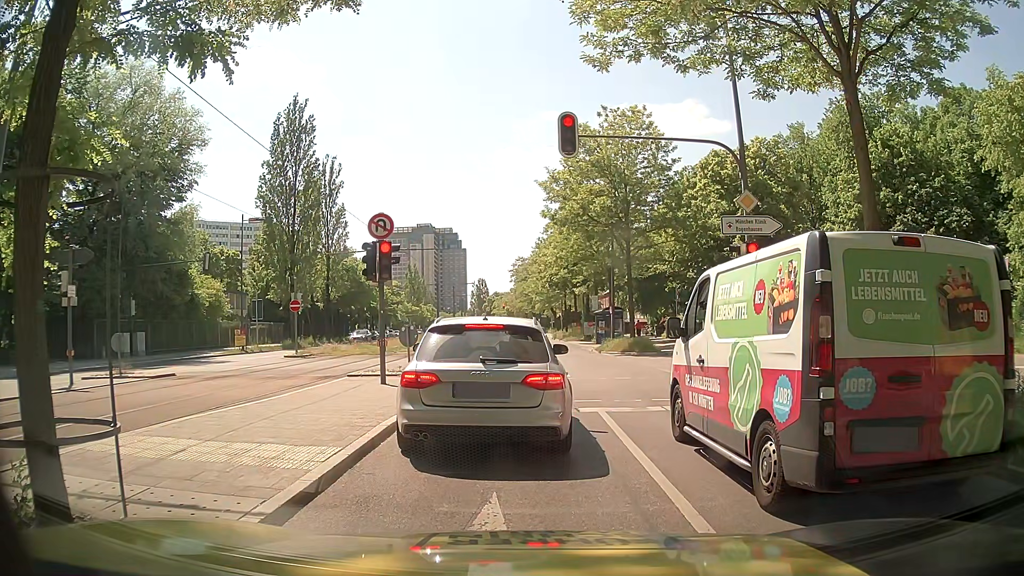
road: secondary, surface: asphalt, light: Day
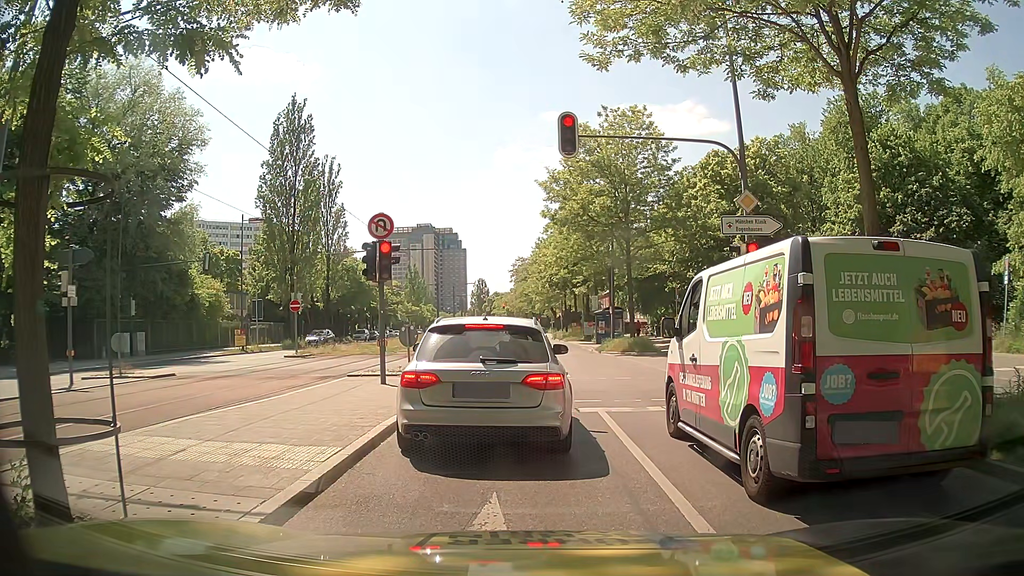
(0.0, 0.0) m; 0°
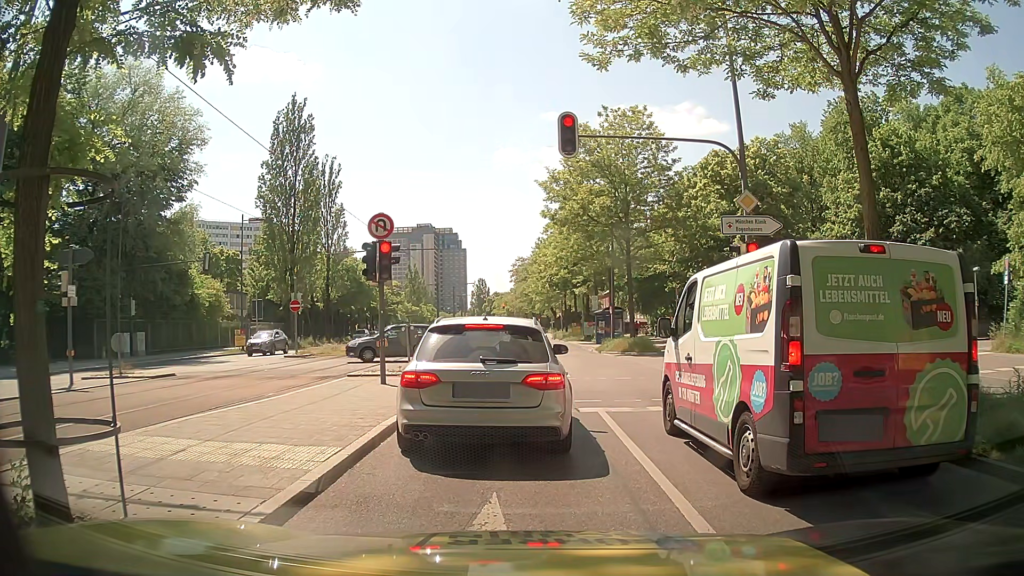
(0.0, 0.0) m; 0°
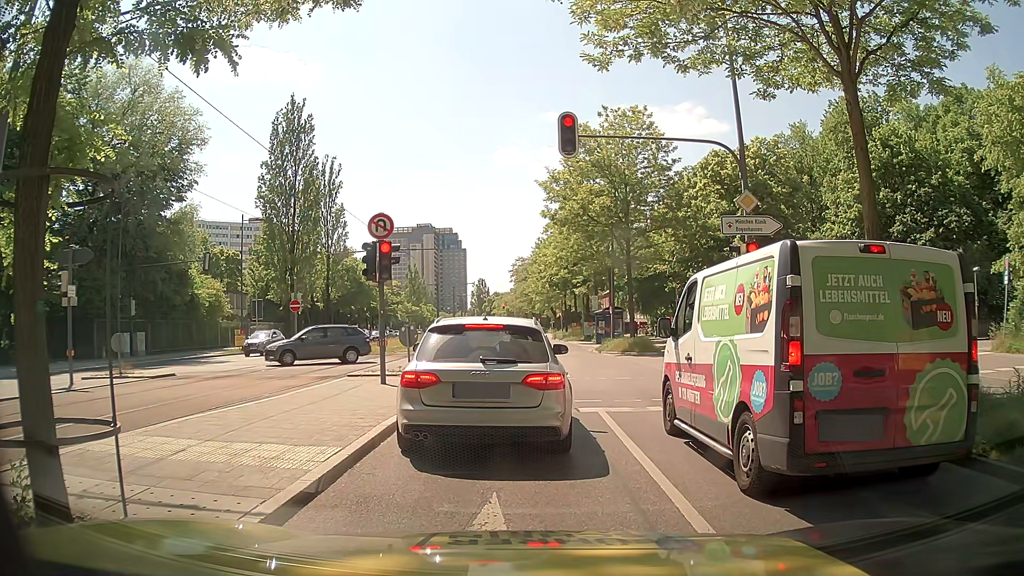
(0.0, 0.0) m; 0°
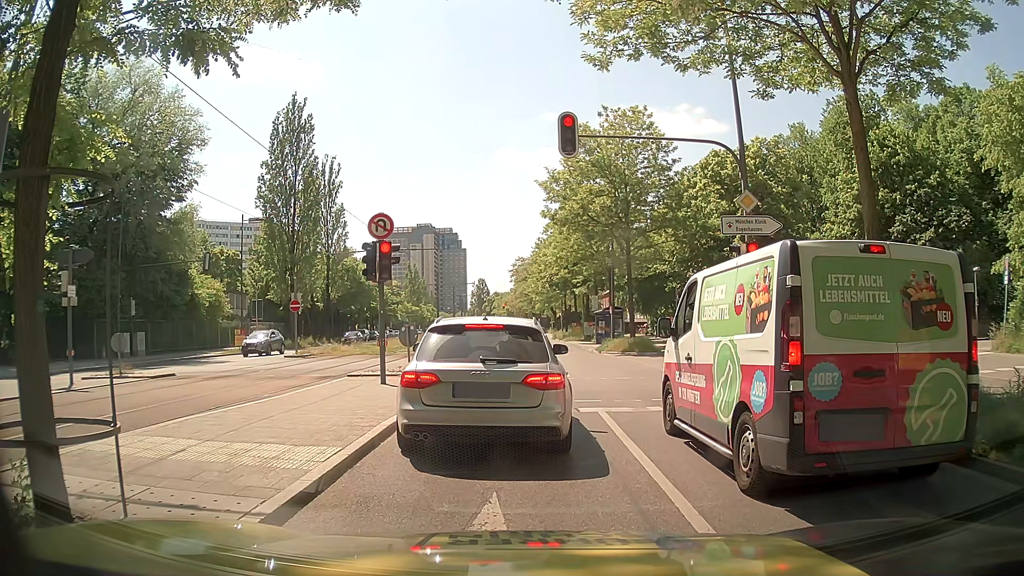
(0.0, 0.0) m; 0°
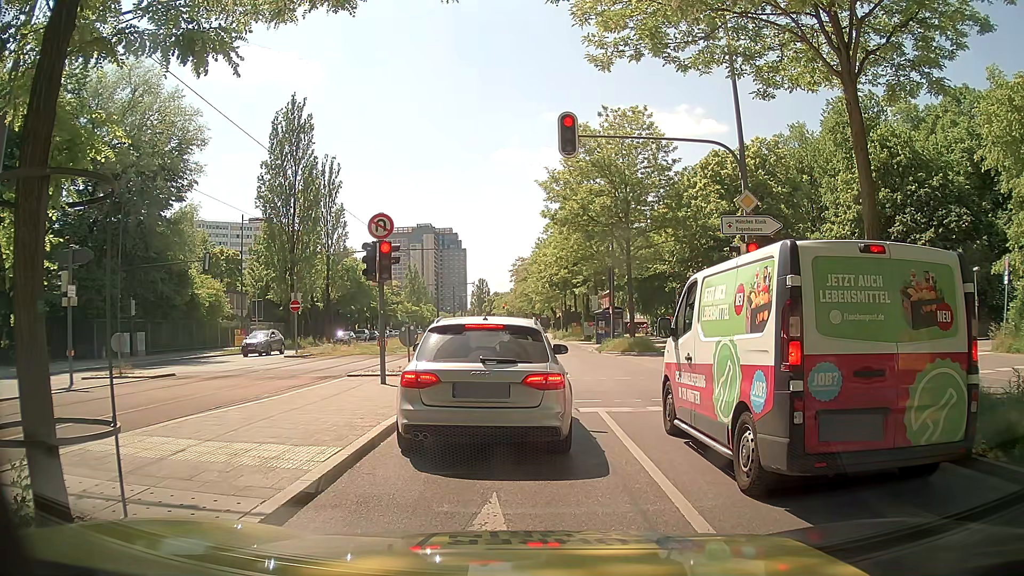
(0.0, 0.0) m; 0°
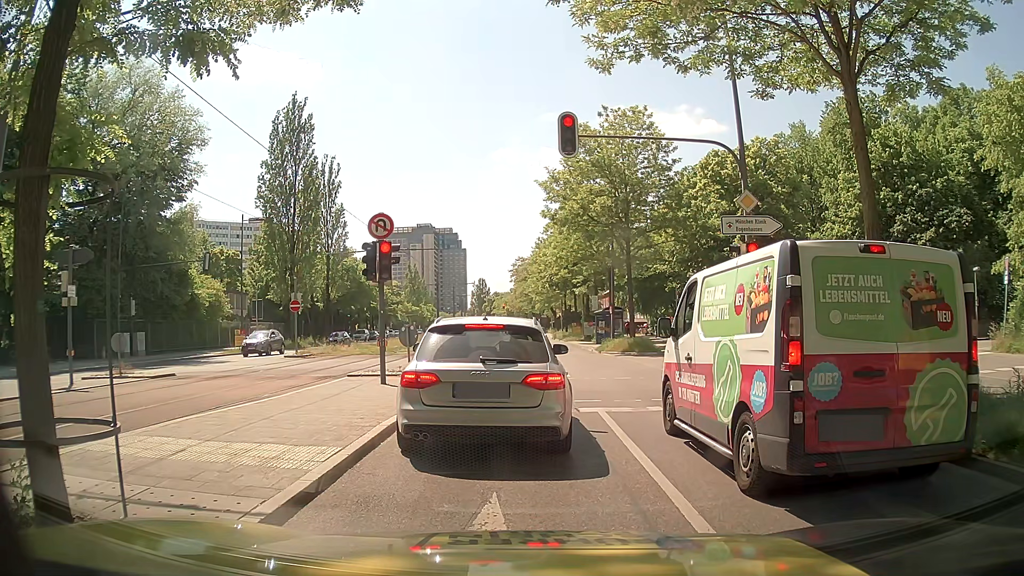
(0.0, 0.0) m; 0°
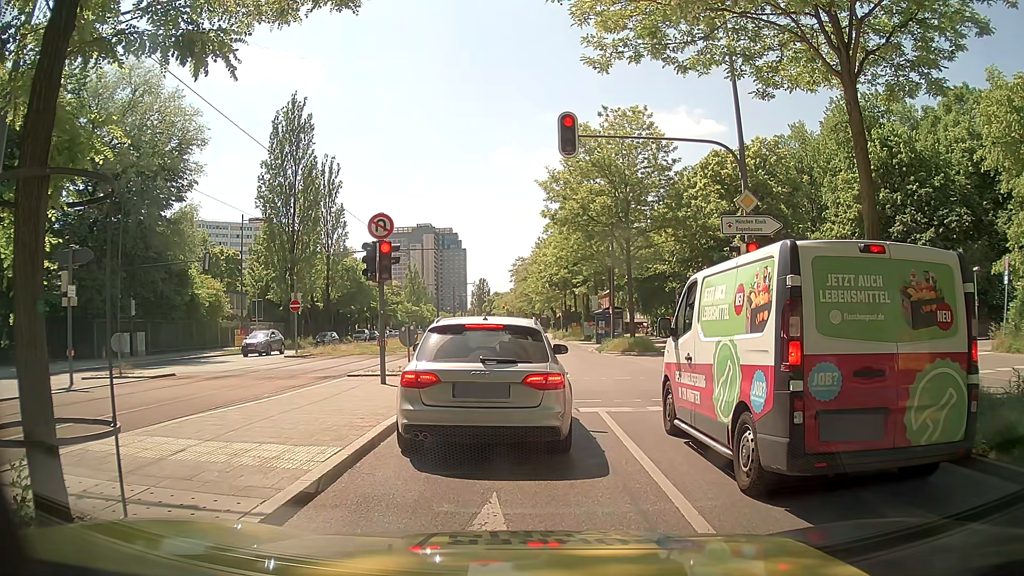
(0.0, 0.0) m; 0°
